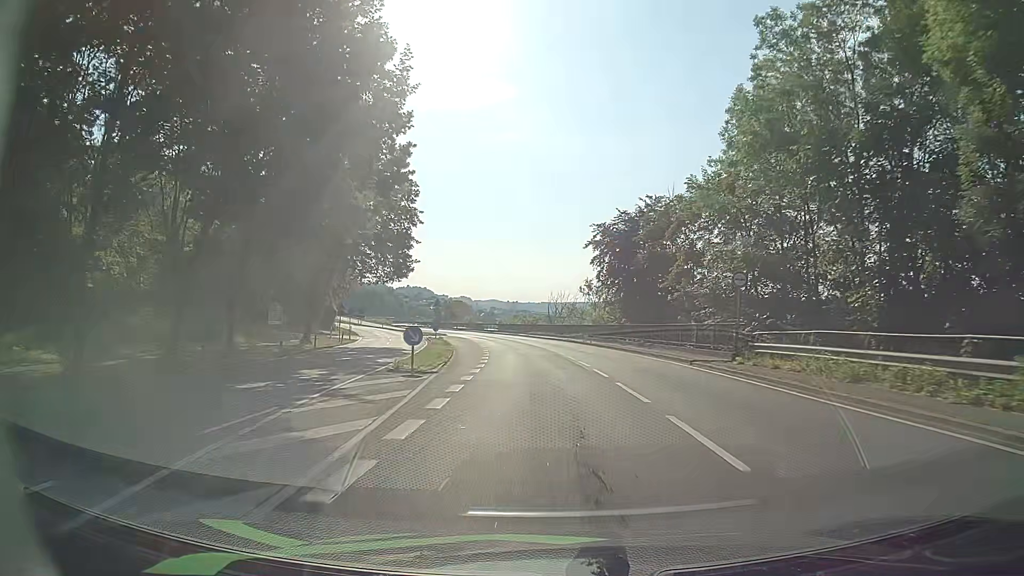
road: primary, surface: asphalt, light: Day
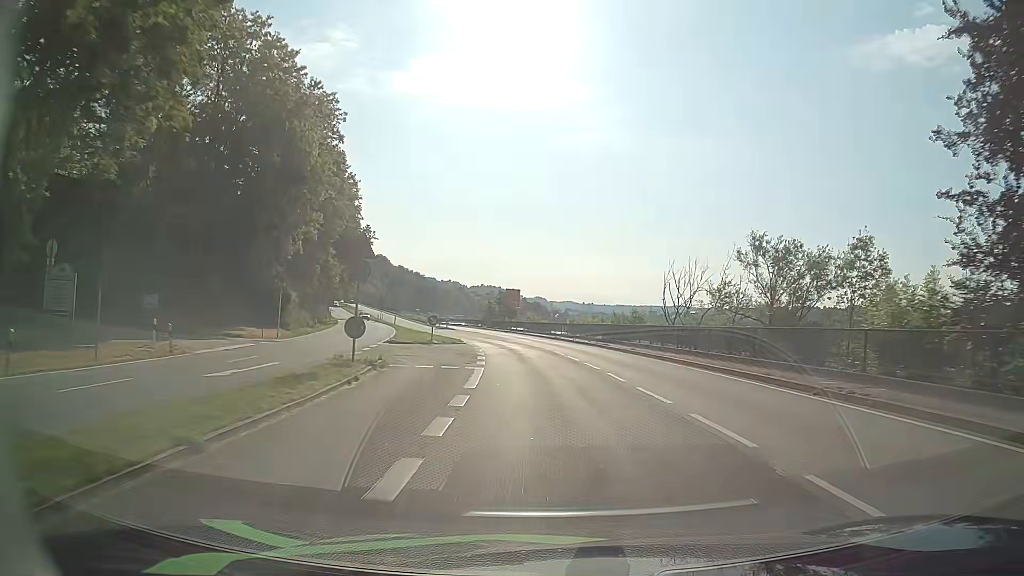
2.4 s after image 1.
(-2.9, +41.5) m; -7°
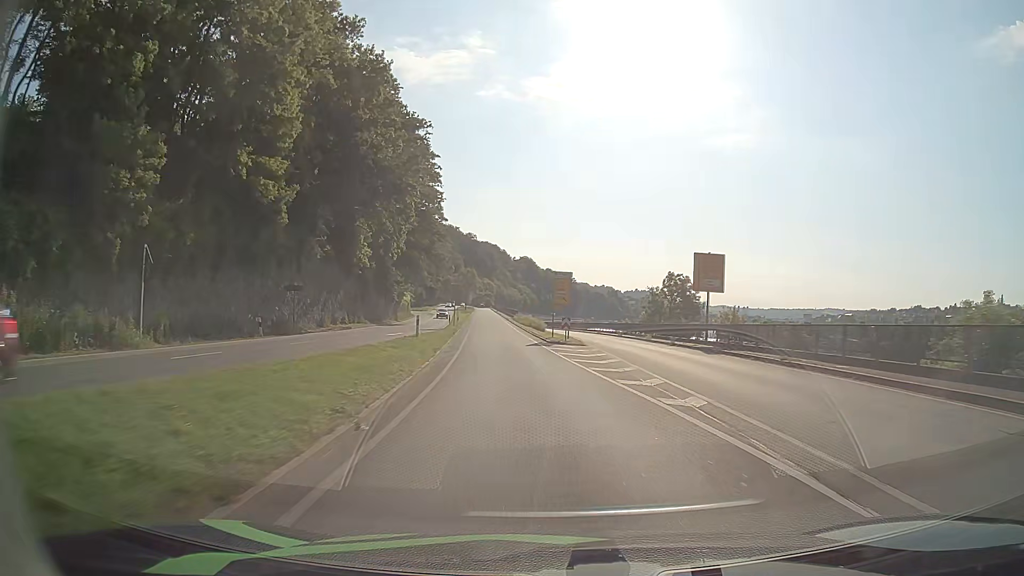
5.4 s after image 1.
(-4.9, +50.6) m; -13°
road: primary_link
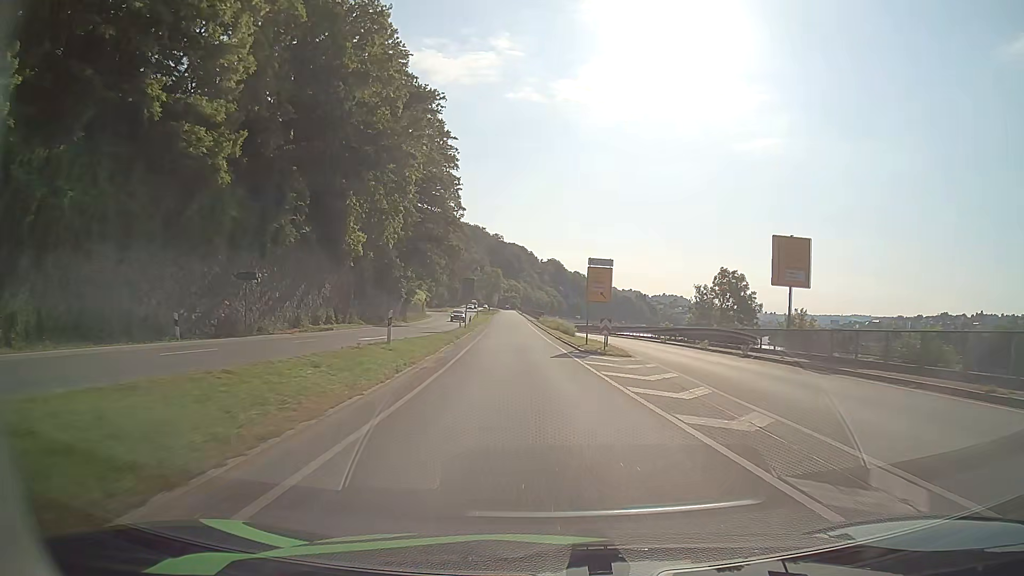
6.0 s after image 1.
(-0.2, +10.5) m; -2°
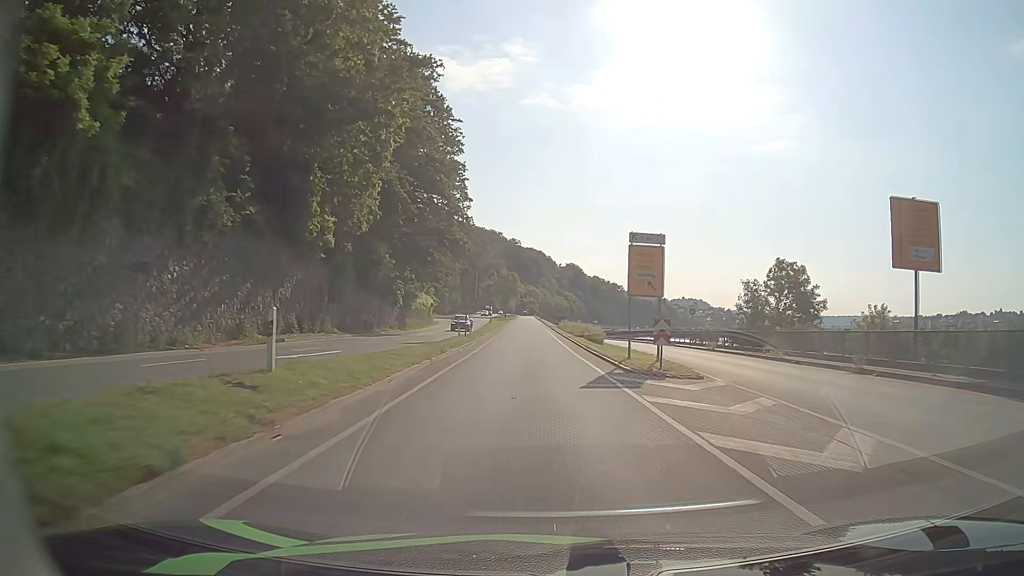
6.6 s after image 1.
(-0.2, +10.7) m; -1°
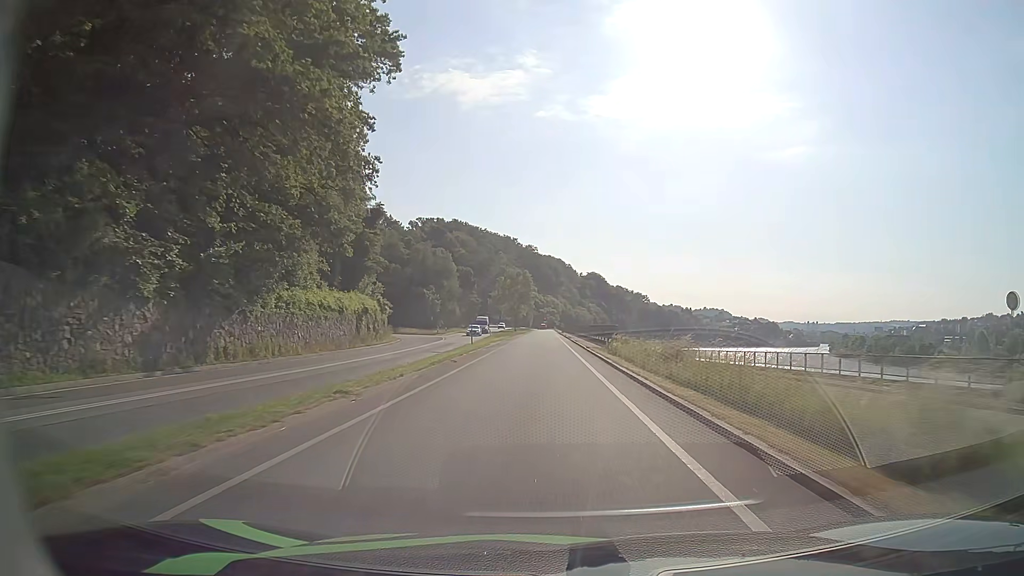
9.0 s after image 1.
(-1.3, +43.7) m; -2°
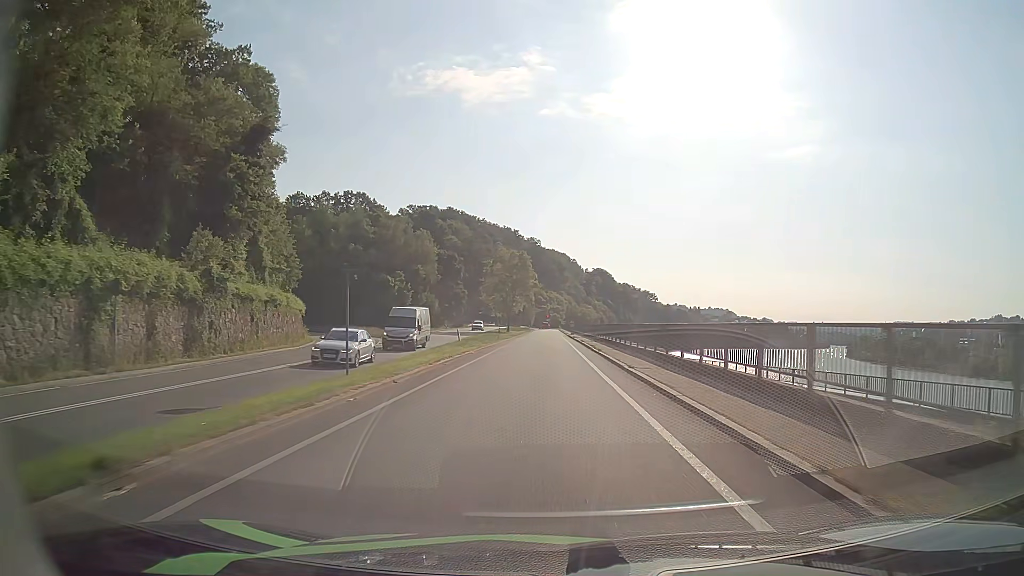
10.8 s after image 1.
(-0.1, +32.6) m; 0°
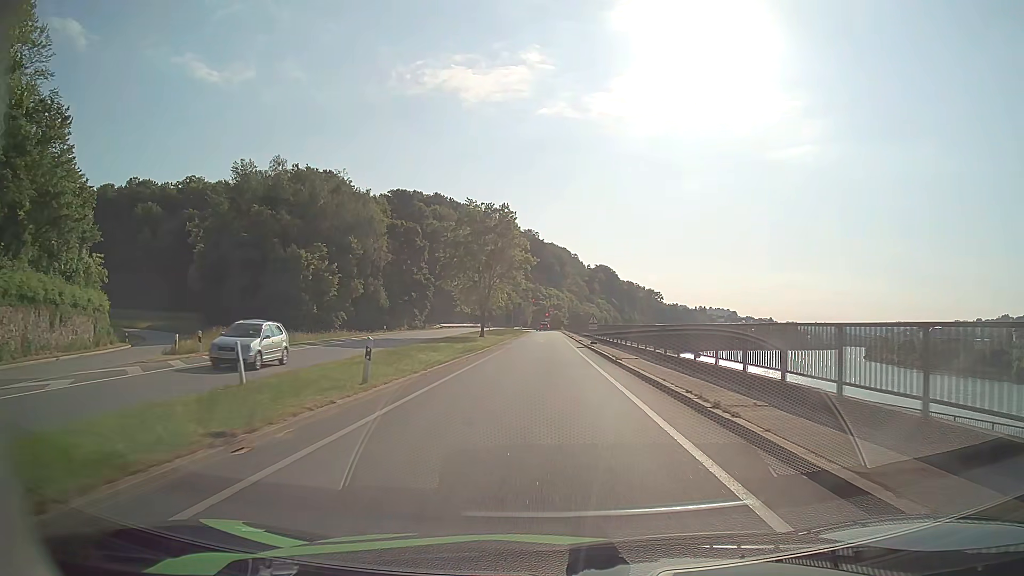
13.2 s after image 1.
(-0.2, +37.8) m; 0°
(0, +10) (0, +20) (0, +30) (0, +40) (0, +50) (0, +60) (0, +70) (0, +80) (0, +90) (+1, +100) m
